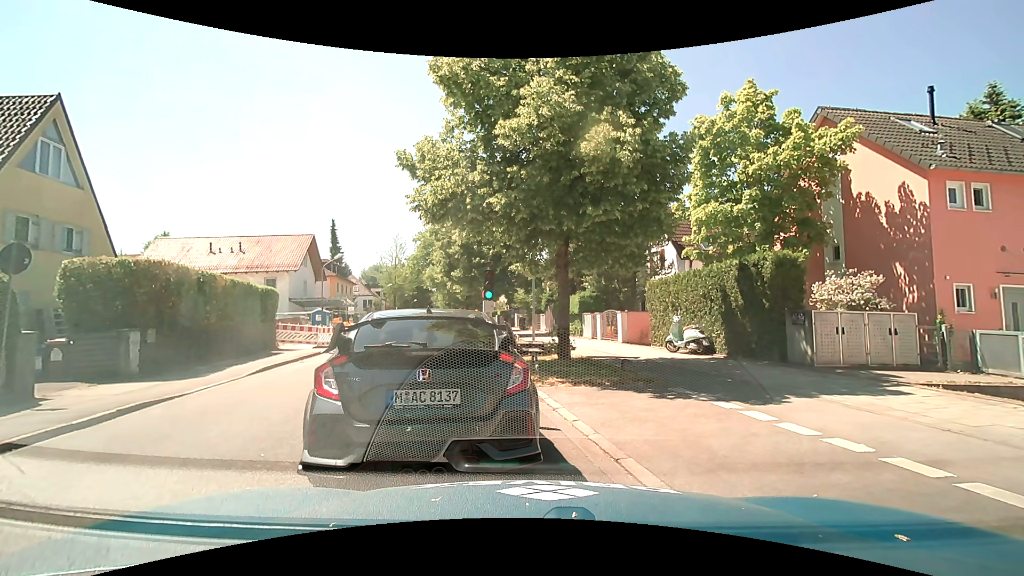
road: tertiary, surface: asphalt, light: Day
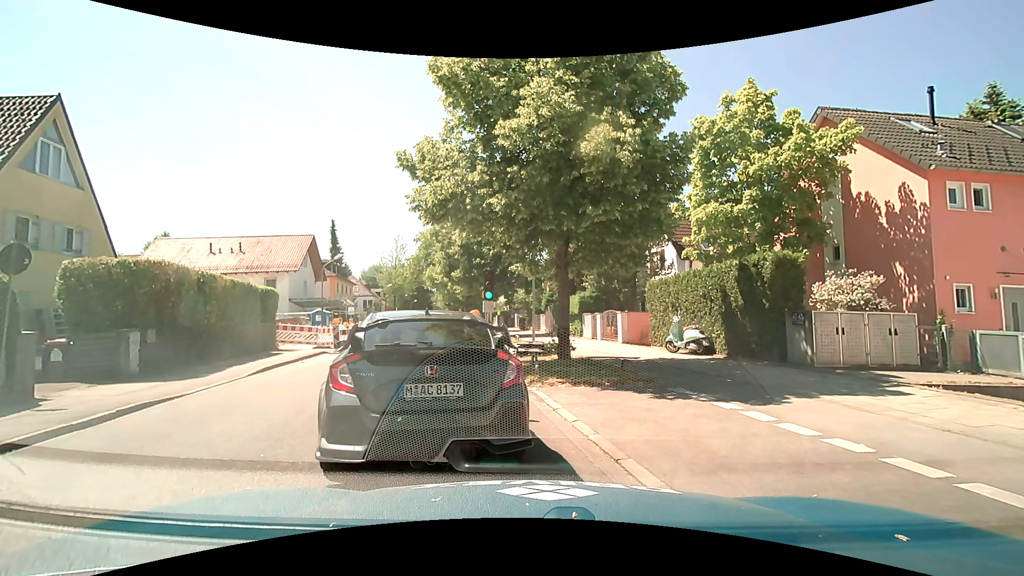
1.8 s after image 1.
(0.0, 0.0) m; 0°
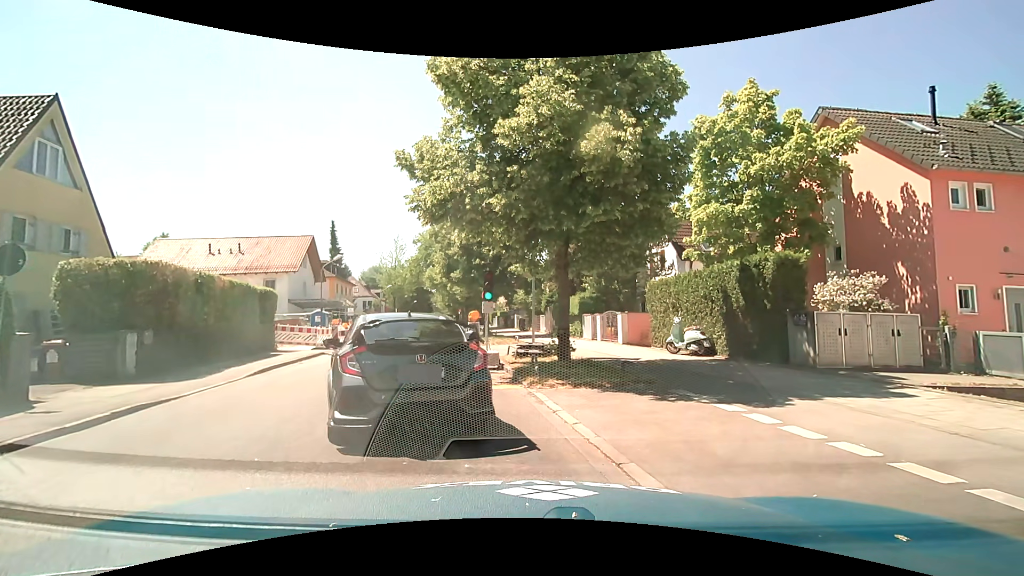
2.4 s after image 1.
(0.0, +0.1) m; 0°
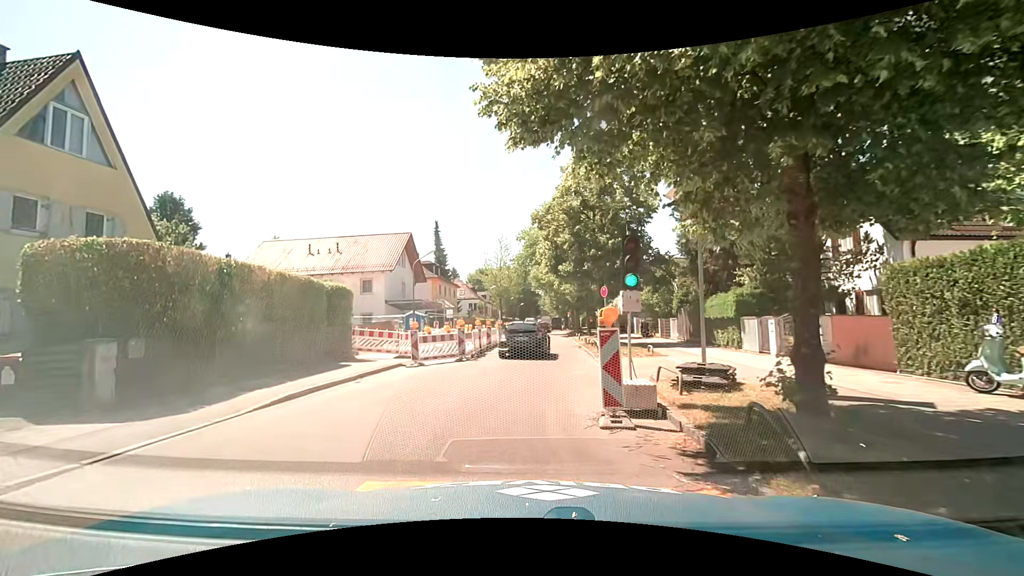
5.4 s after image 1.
(-0.8, +6.2) m; -14°
